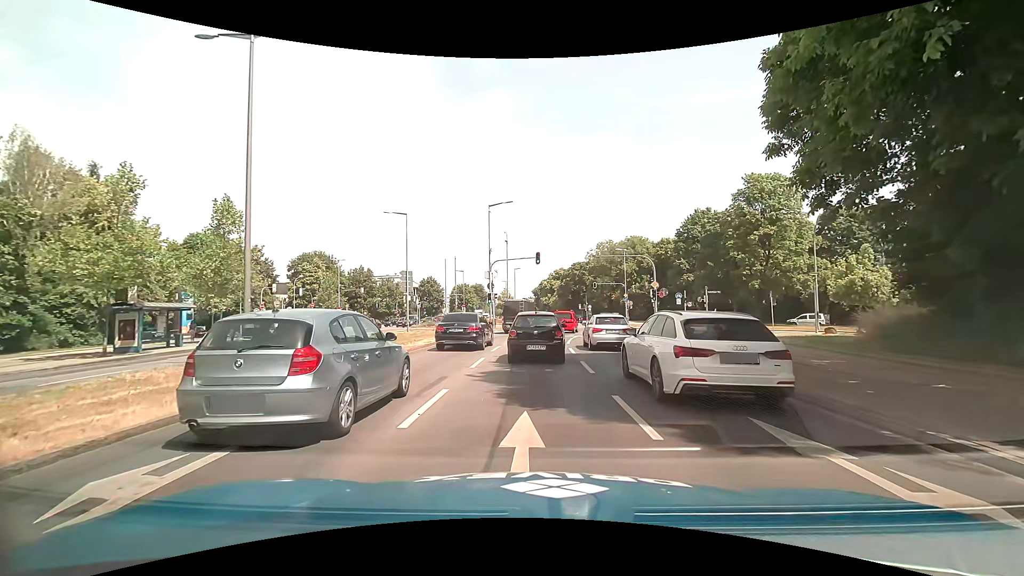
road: primary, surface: asphalt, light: Day
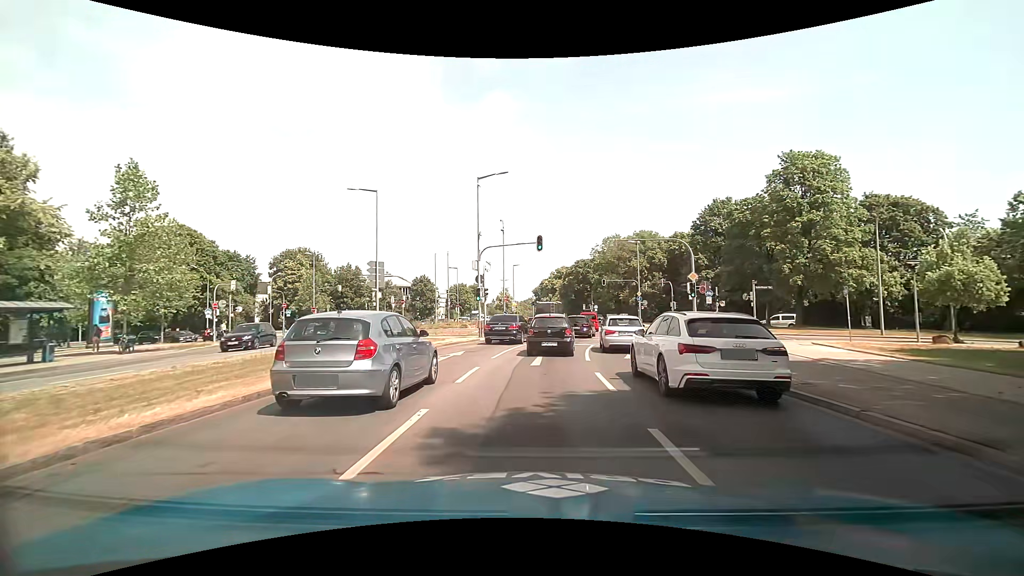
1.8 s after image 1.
(-0.1, +9.1) m; 0°
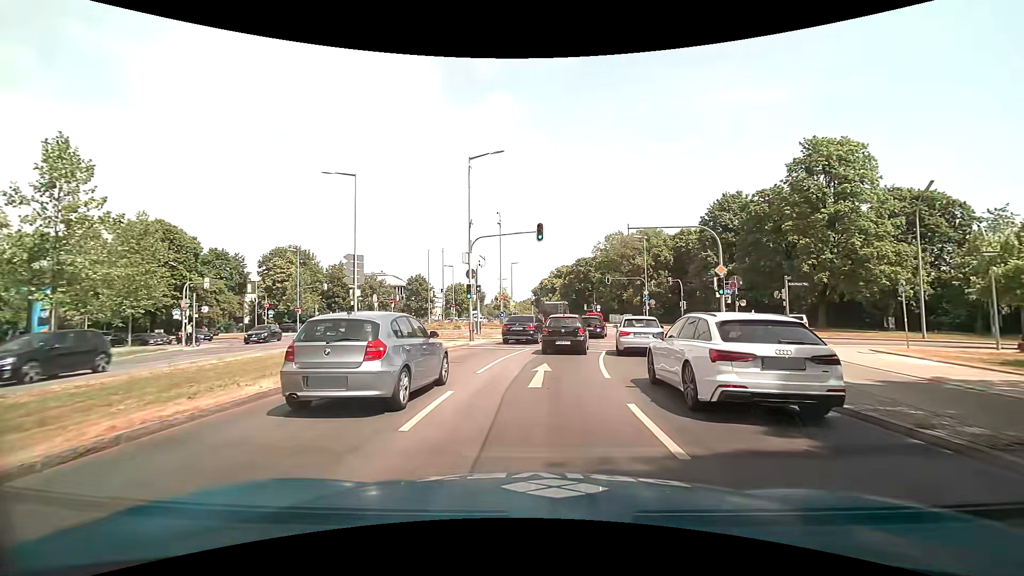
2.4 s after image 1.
(0.0, +4.3) m; 0°
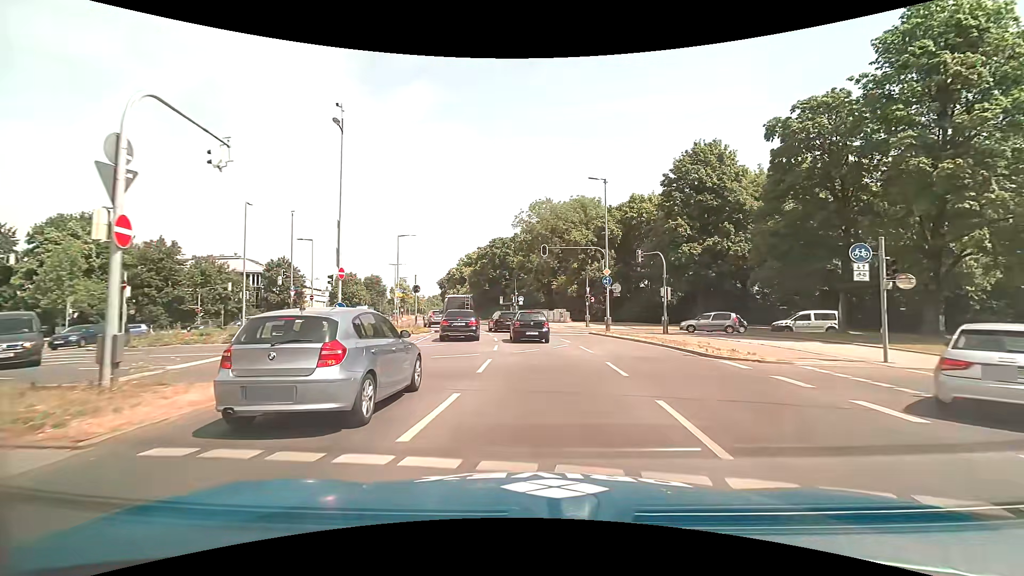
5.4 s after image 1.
(+1.5, +24.9) m; +9°
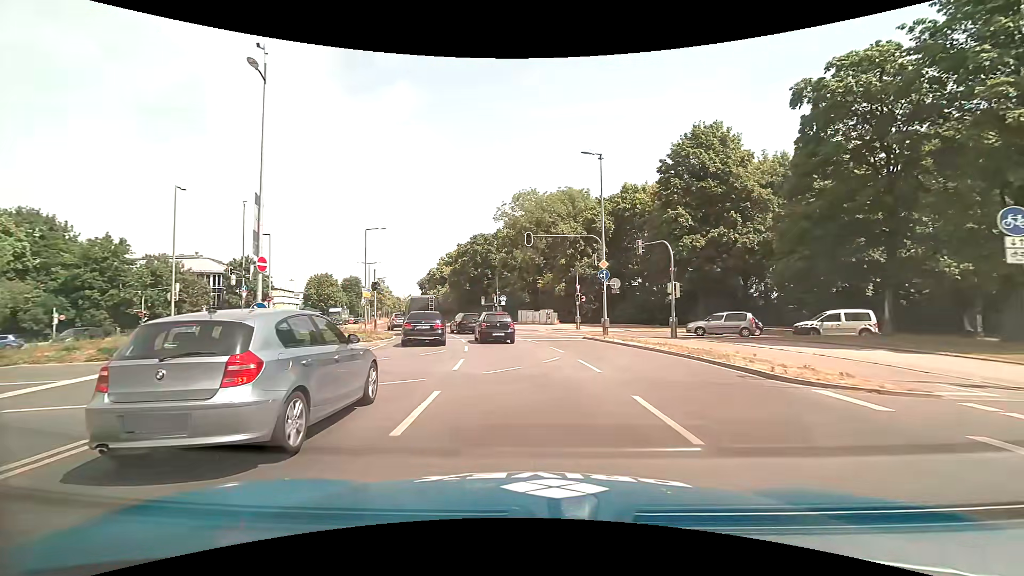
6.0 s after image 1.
(+0.2, +5.8) m; +2°
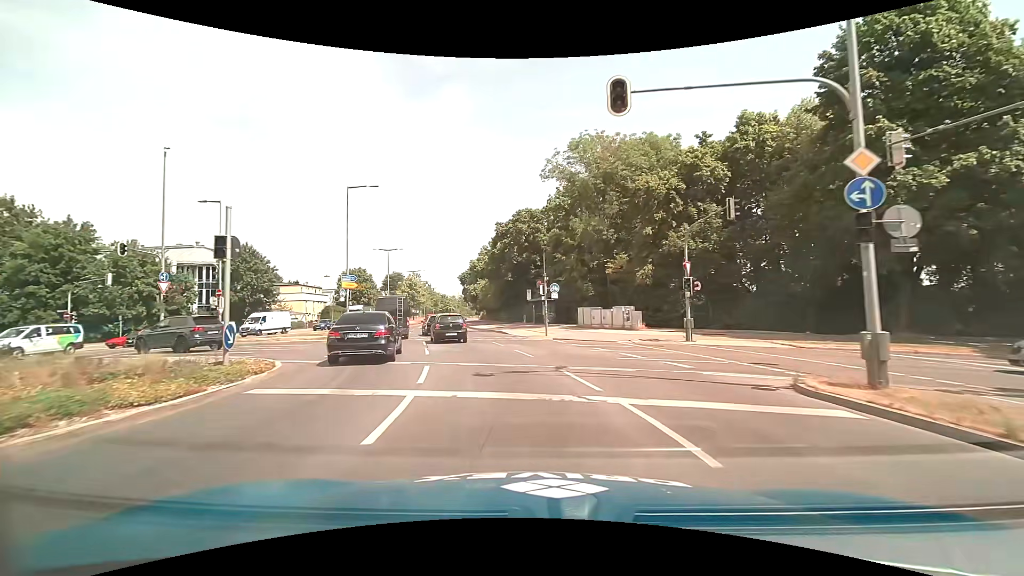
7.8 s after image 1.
(-0.6, +18.6) m; -5°
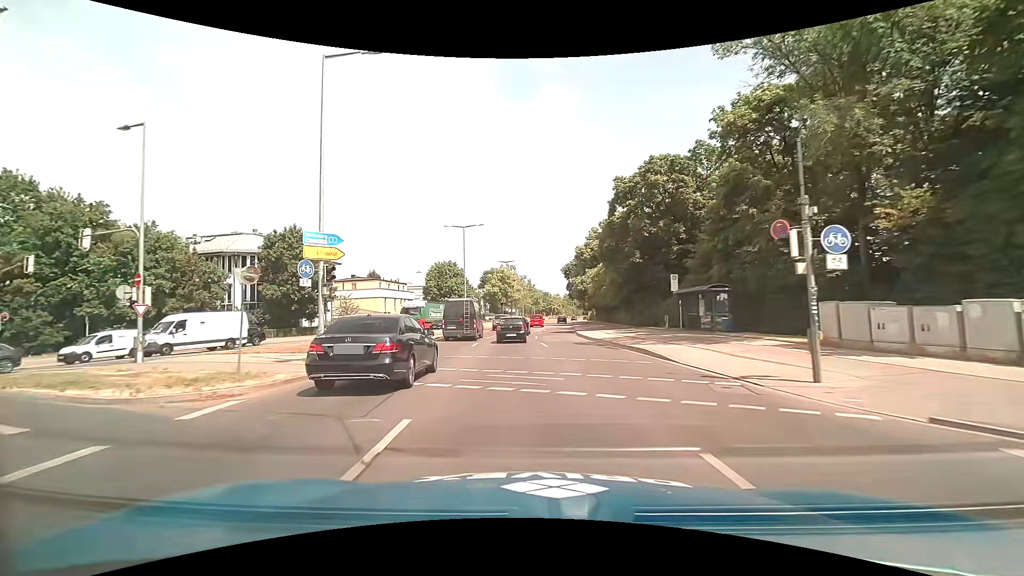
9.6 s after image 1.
(-2.4, +19.6) m; -13°
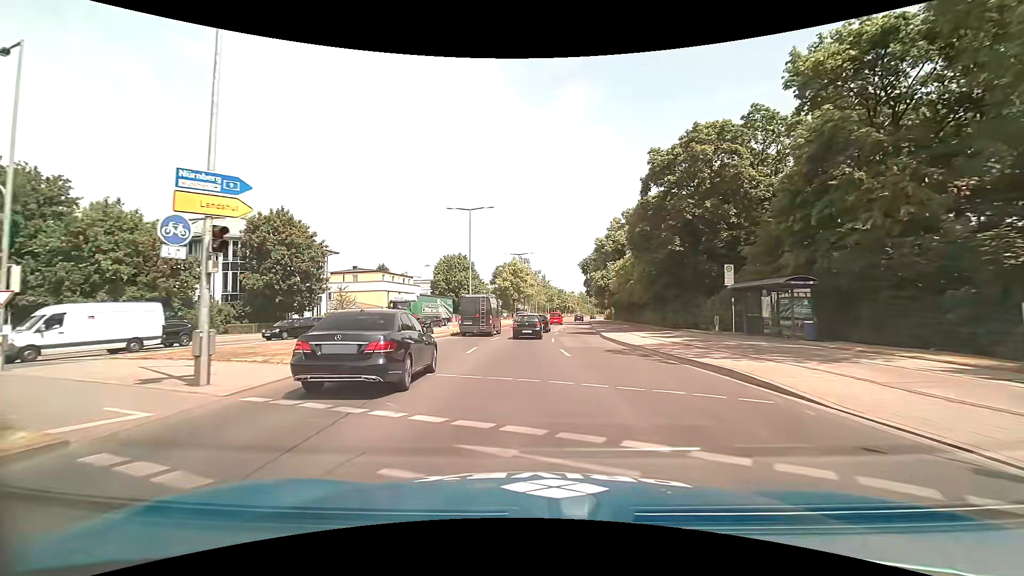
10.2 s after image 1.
(-0.1, +6.6) m; -2°
